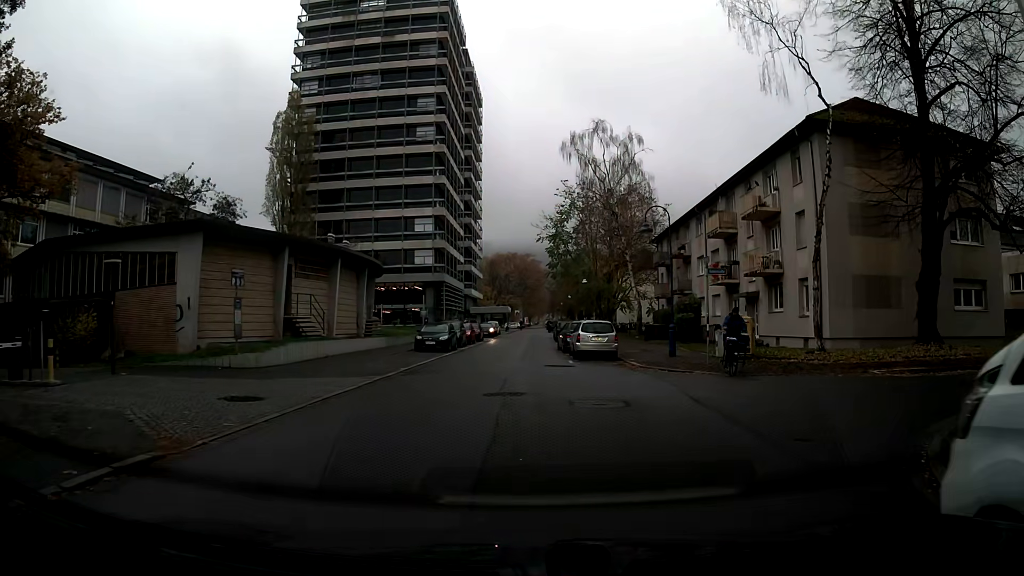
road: residential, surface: asphalt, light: Day
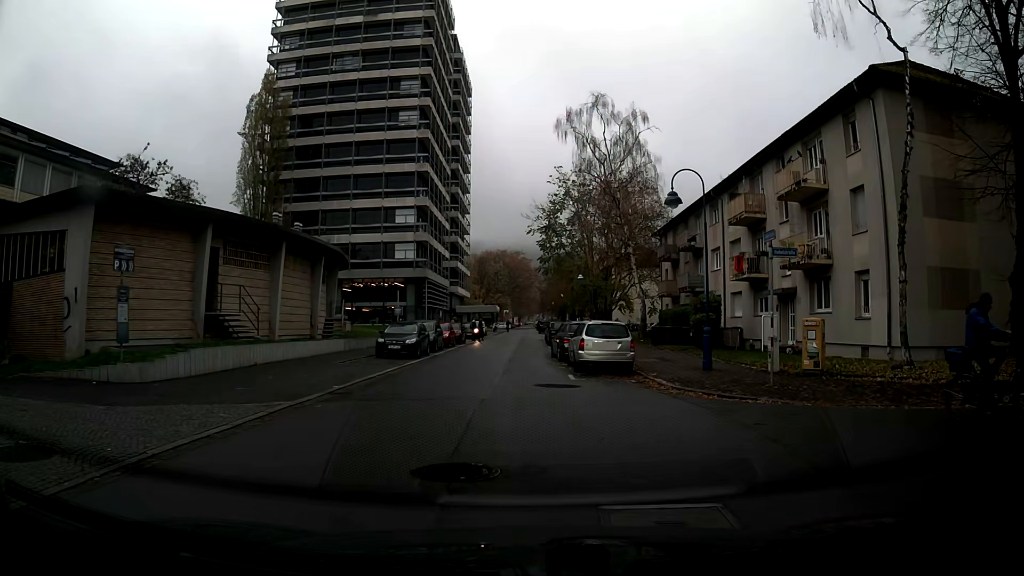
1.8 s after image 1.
(+0.1, +6.3) m; +1°
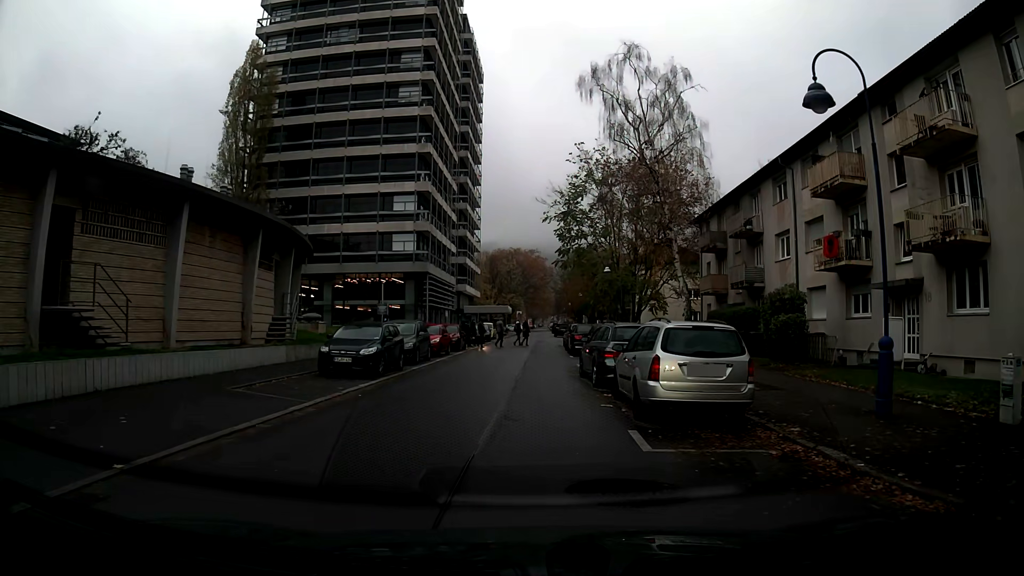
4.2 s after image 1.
(-0.2, +9.5) m; -2°
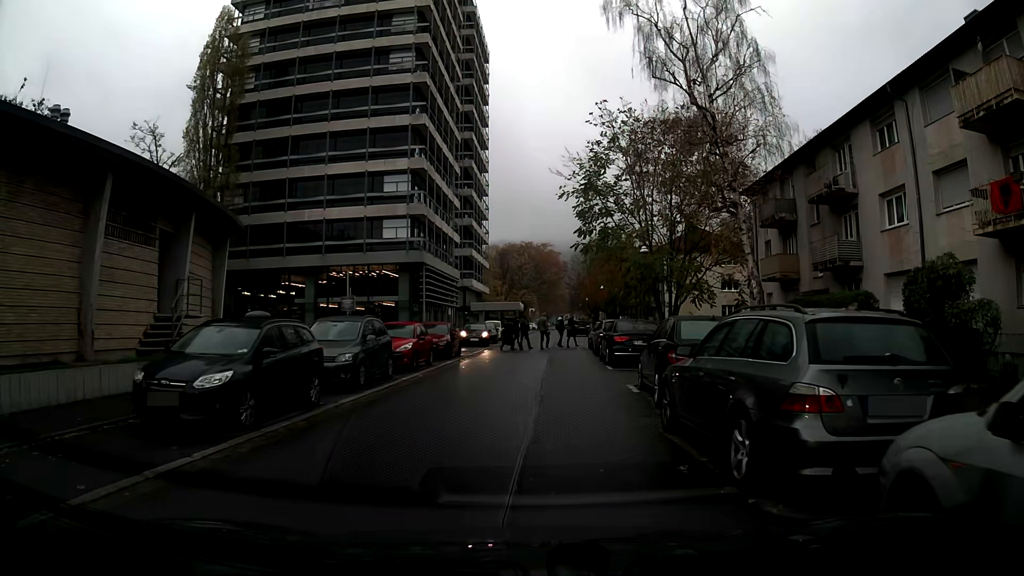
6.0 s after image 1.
(-0.1, +10.0) m; -1°
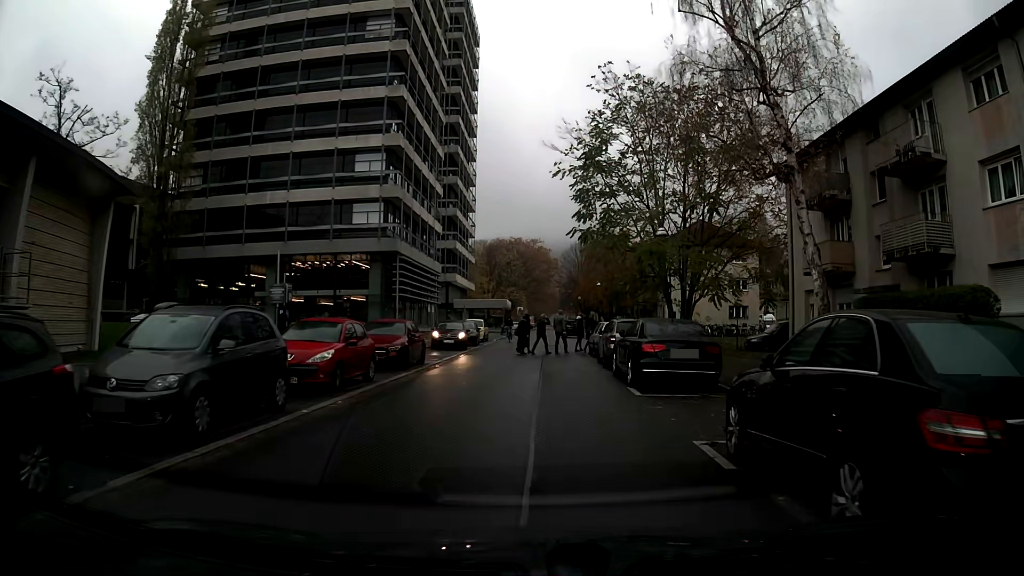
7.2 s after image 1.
(+0.1, +7.1) m; +1°
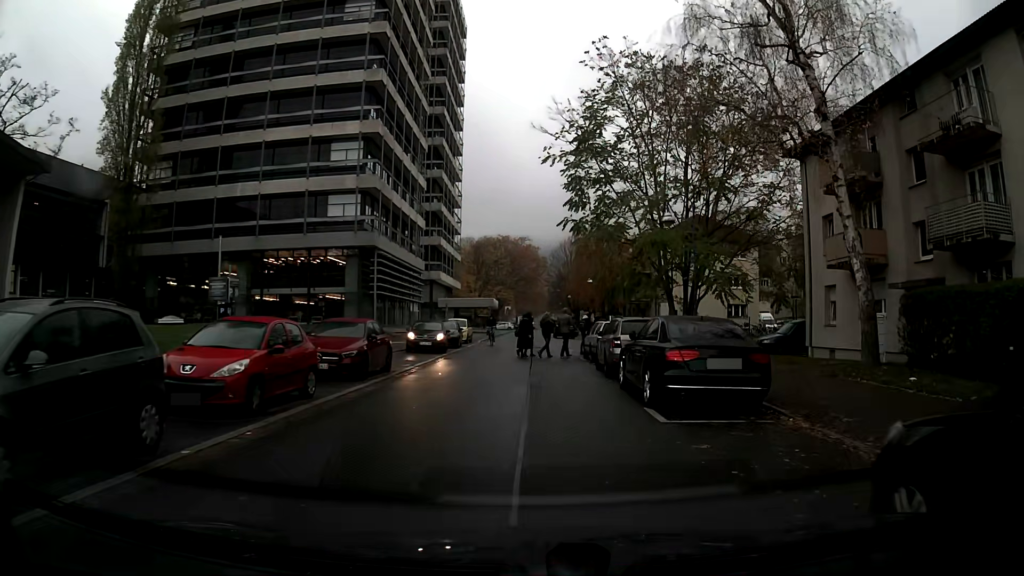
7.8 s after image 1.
(0.0, +3.6) m; +1°
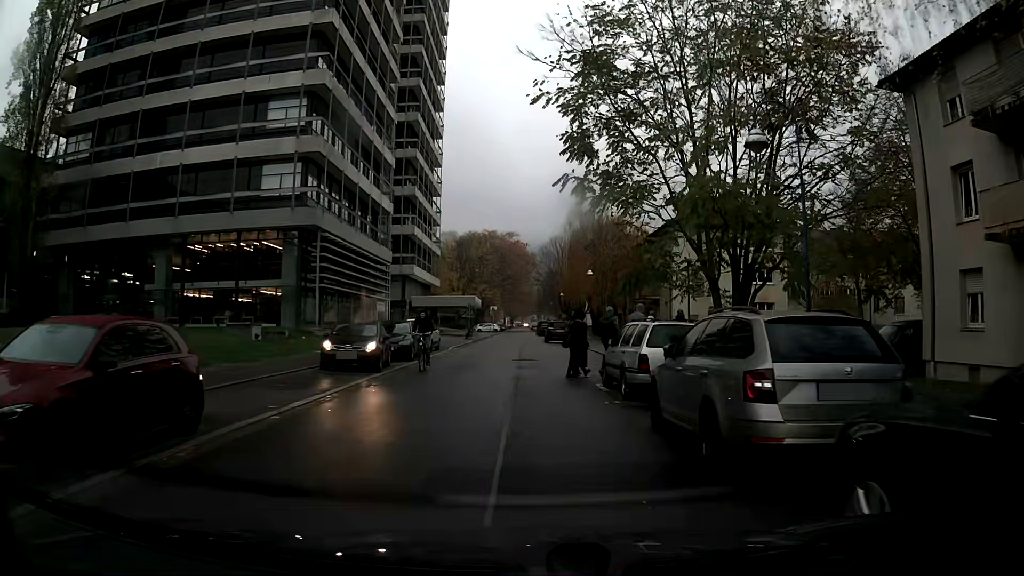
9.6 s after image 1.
(+0.1, +10.7) m; +1°
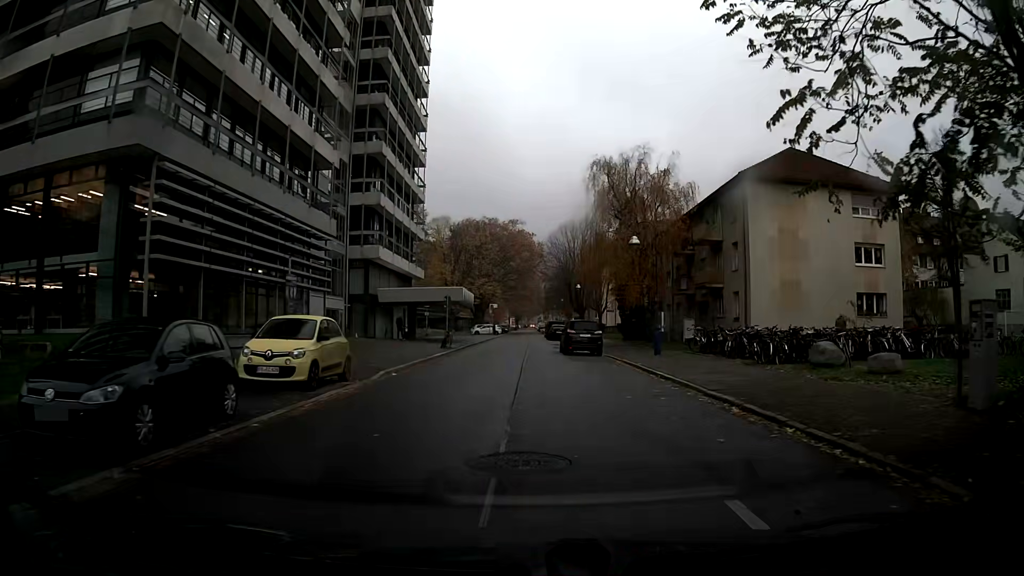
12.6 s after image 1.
(-0.1, +18.3) m; -1°
(0, +10) (0, +20) (0, +30) (0, +40) (0, +50) (0, +60) (0, +70) (+1, +80) (+2, +90) (+1, +100) m
